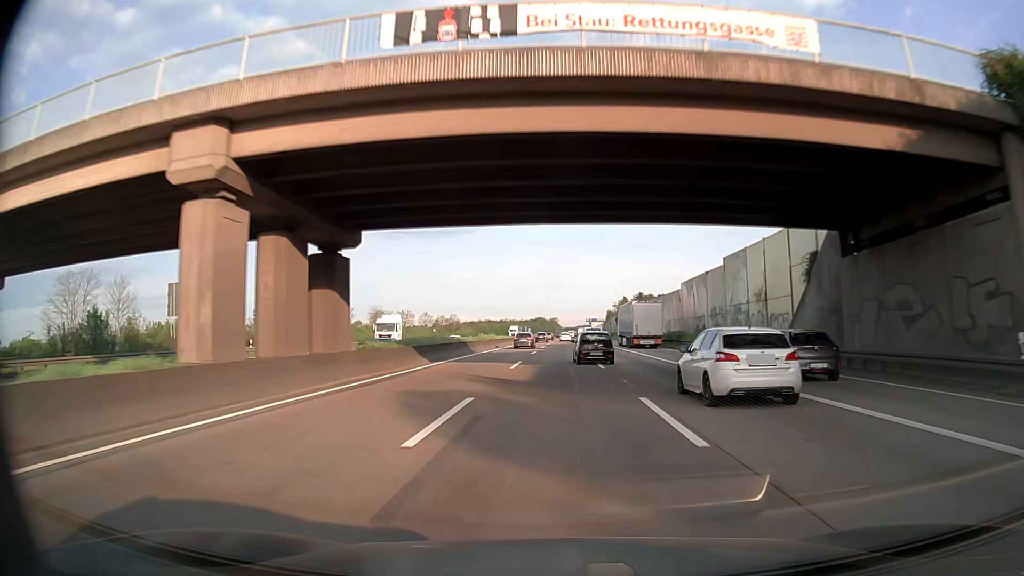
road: motorway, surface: asphalt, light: Day
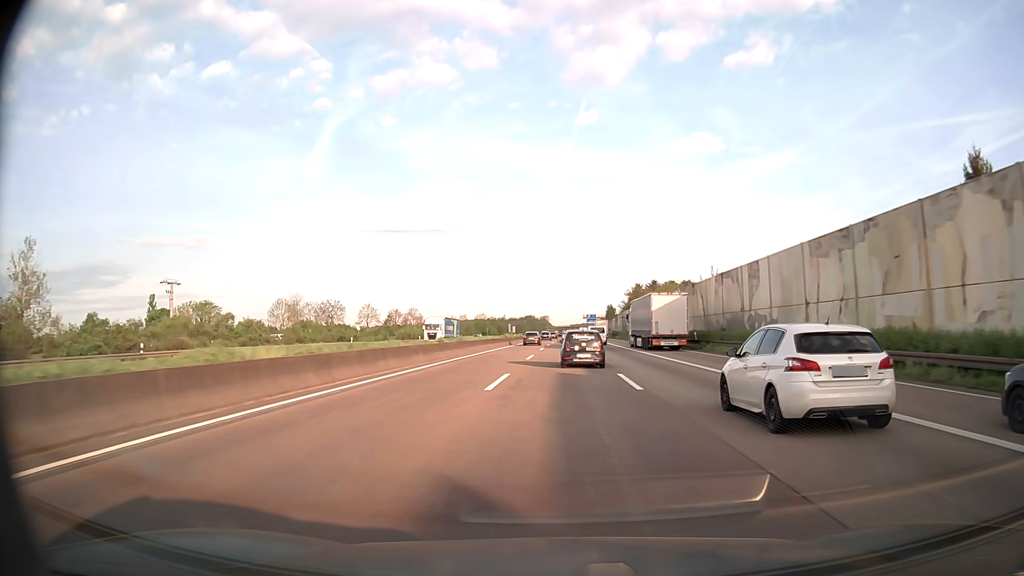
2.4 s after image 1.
(+0.2, +64.3) m; +1°
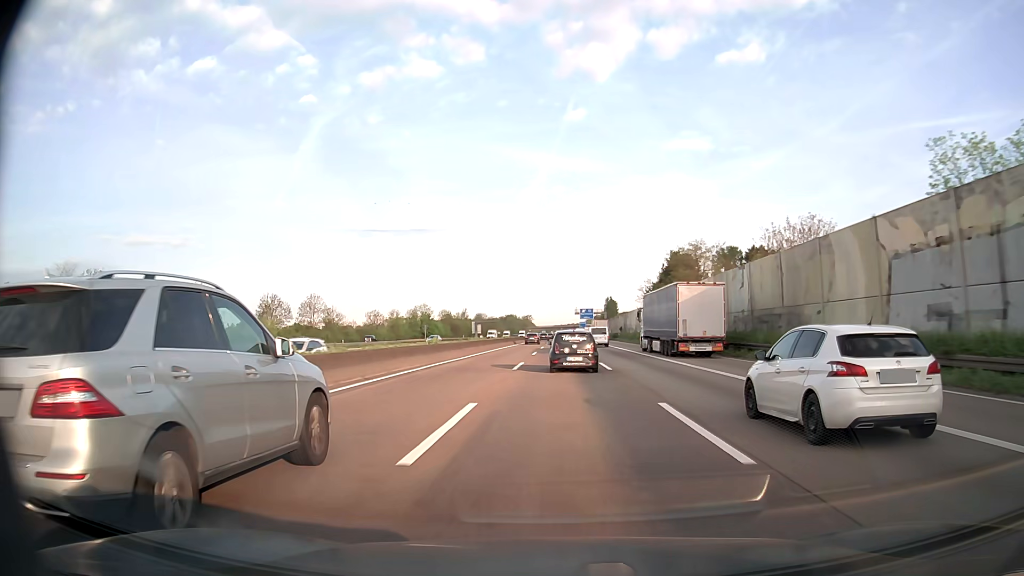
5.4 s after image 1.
(+0.9, +80.7) m; +1°
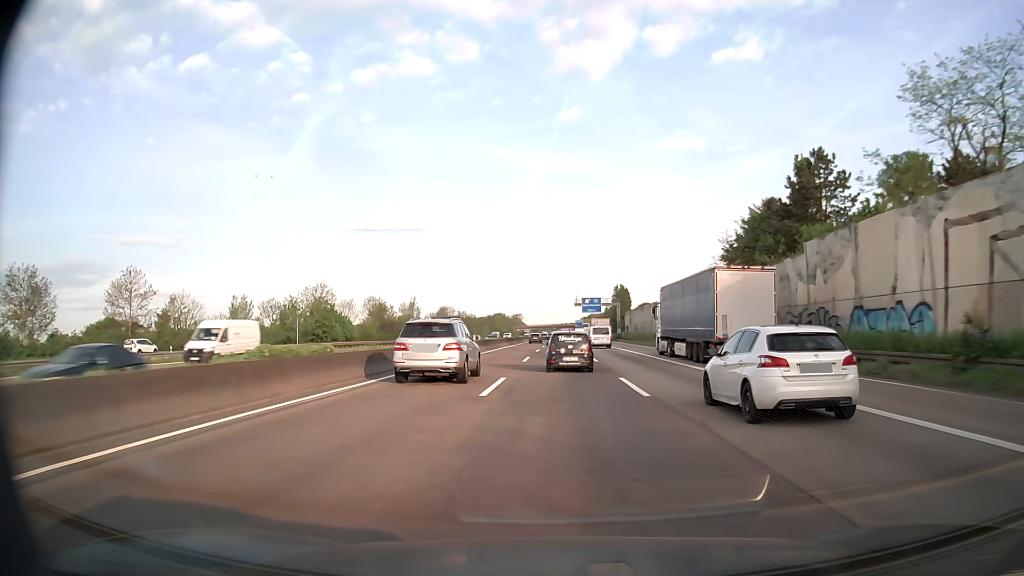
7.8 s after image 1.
(+0.3, +64.3) m; +1°
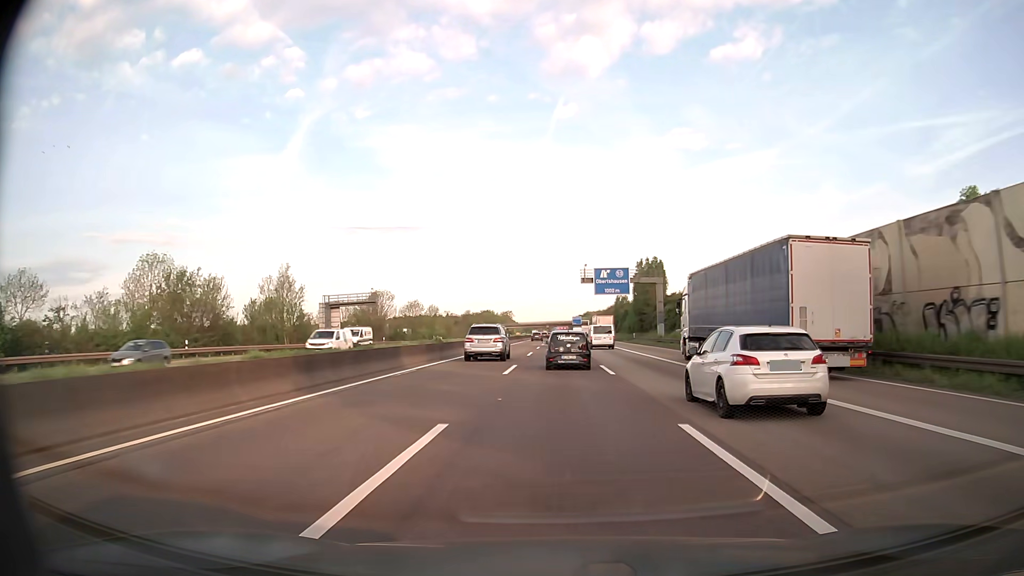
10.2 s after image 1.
(+0.3, +64.6) m; 0°
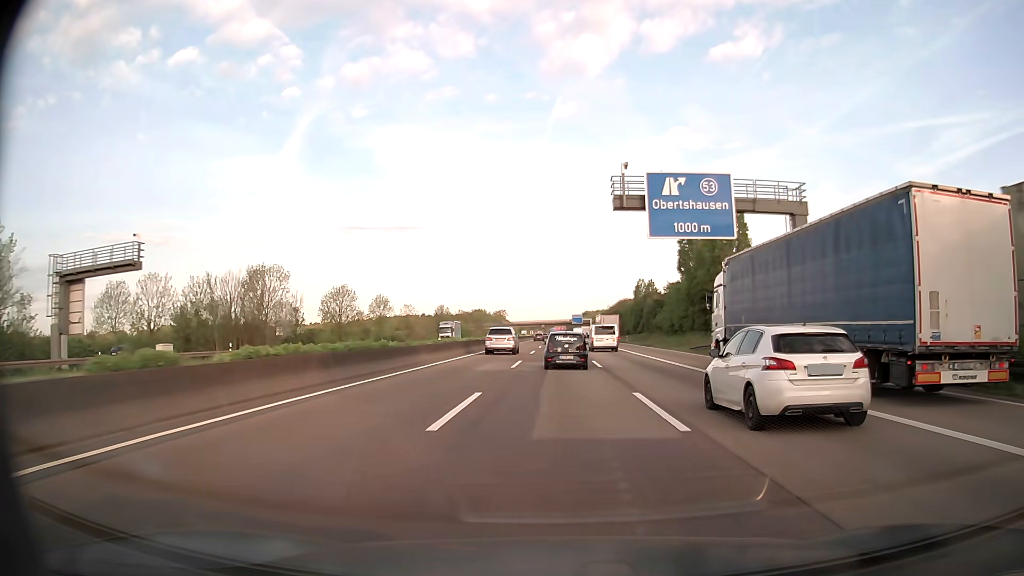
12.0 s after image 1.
(+0.1, +48.7) m; 0°
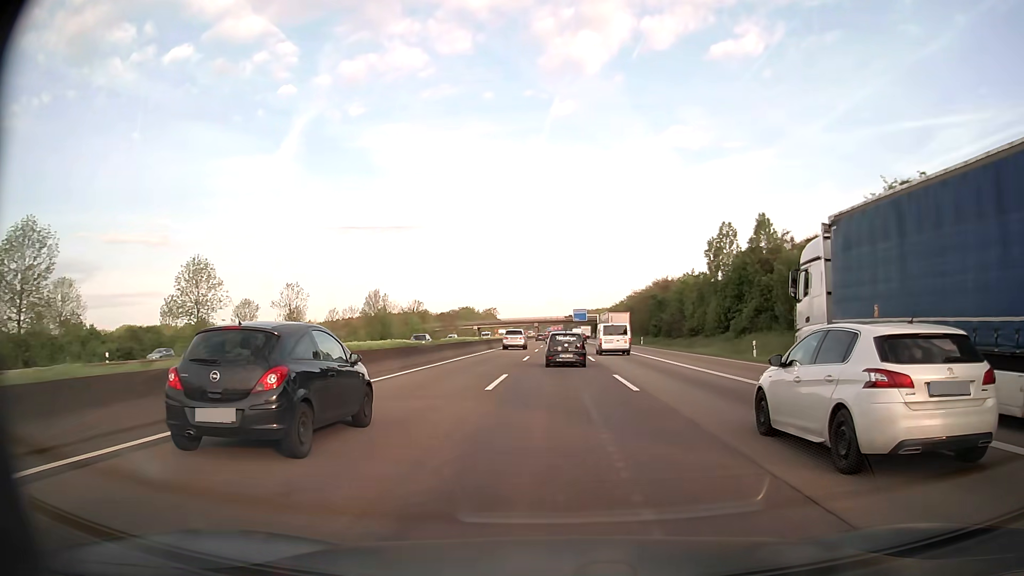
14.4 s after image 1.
(+0.1, +65.2) m; 0°
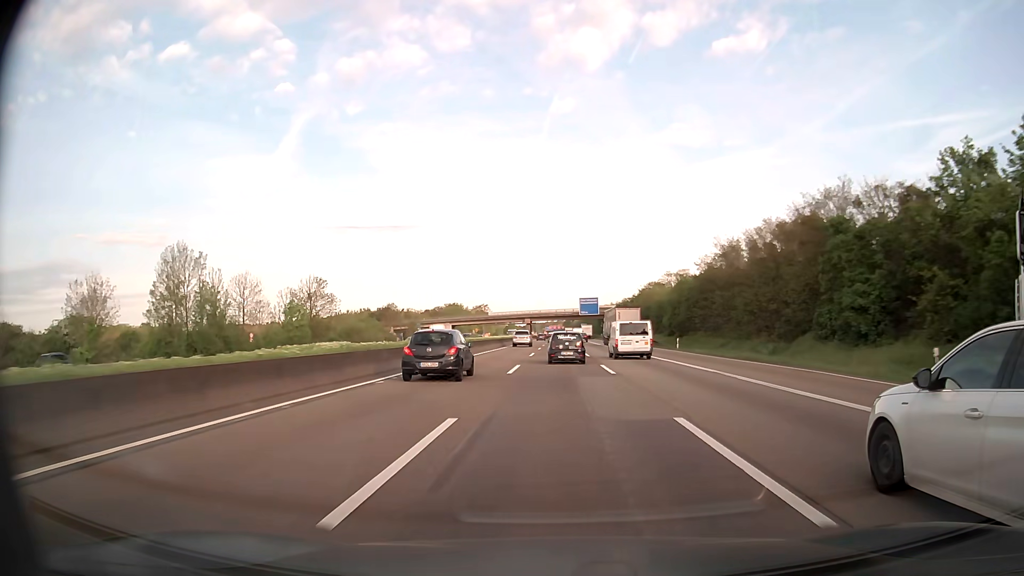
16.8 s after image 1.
(+0.2, +65.4) m; 0°
(0, +10) (0, +20) (0, +30) (0, +40) (0, +50) (0, +60) (0, +70) (0, +80) (0, +90) (0, +100) m
